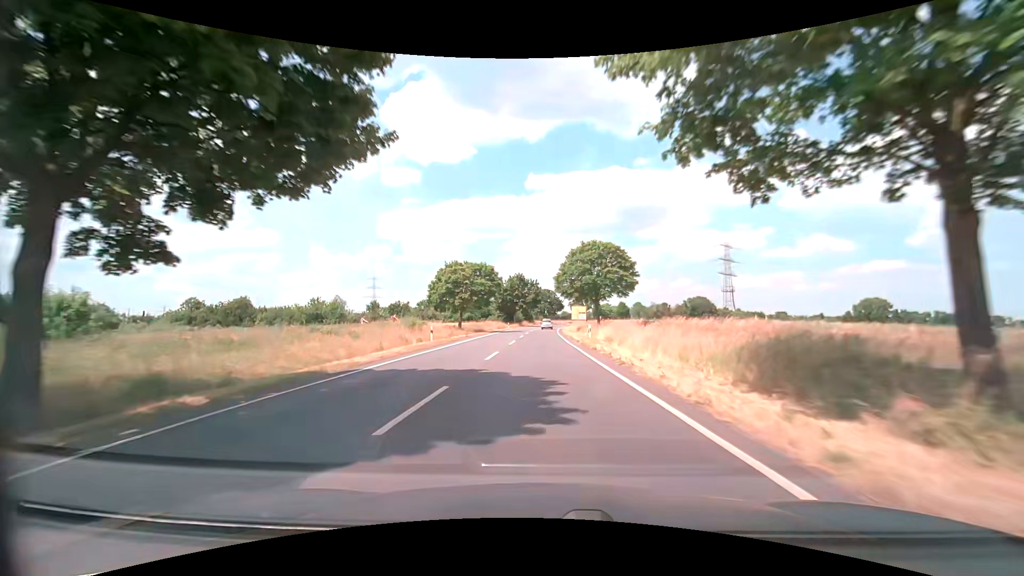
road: secondary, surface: asphalt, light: Day
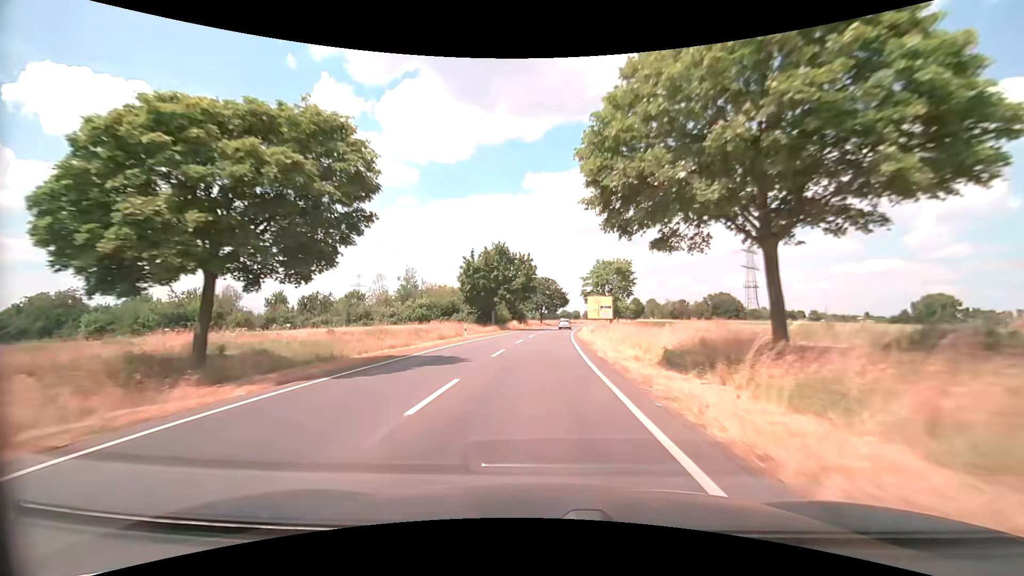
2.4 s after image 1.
(0.0, +43.2) m; 0°
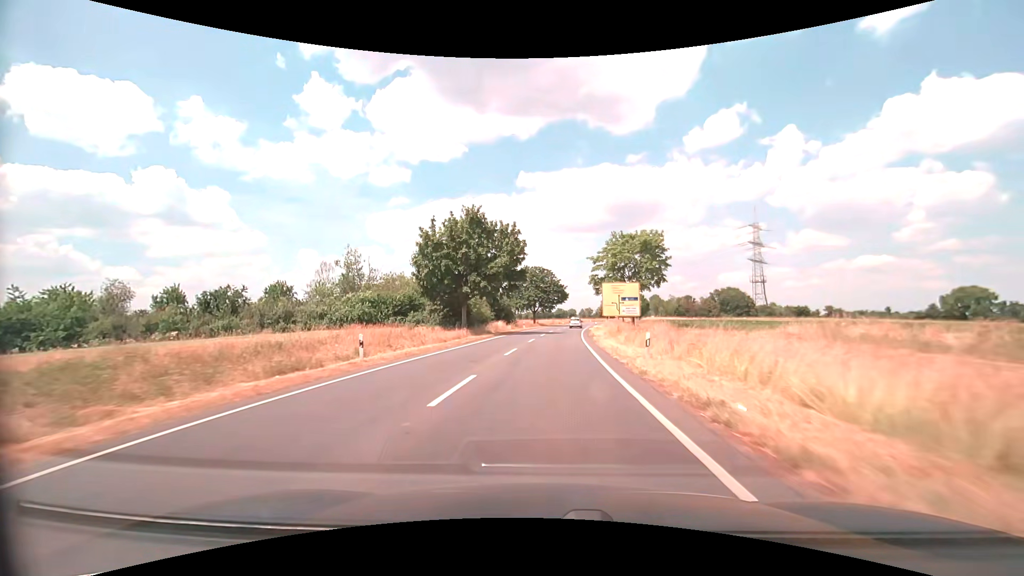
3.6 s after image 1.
(+0.1, +21.1) m; +1°
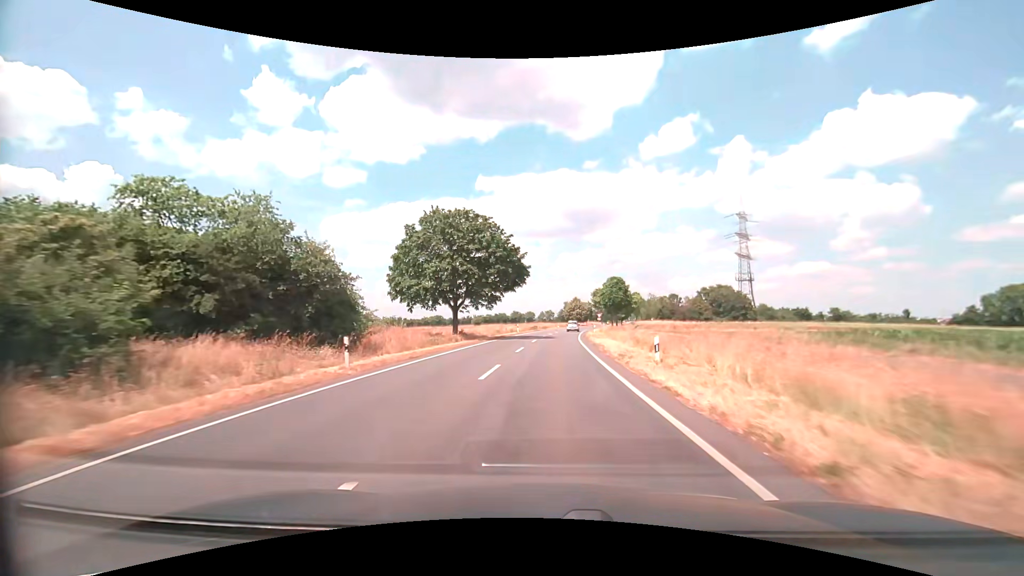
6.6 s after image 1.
(+2.0, +51.4) m; +4°
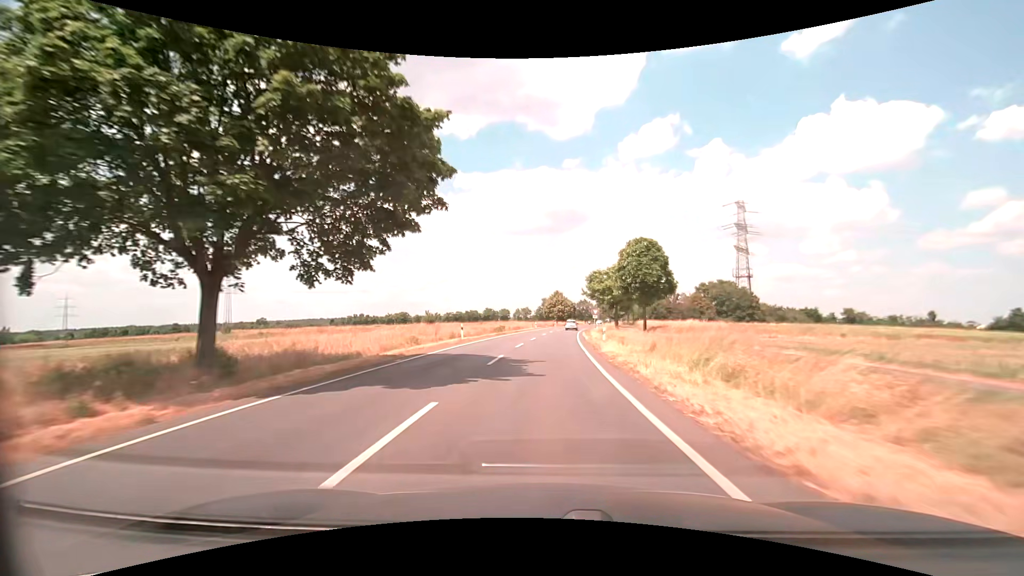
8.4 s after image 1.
(+0.9, +29.9) m; +3°
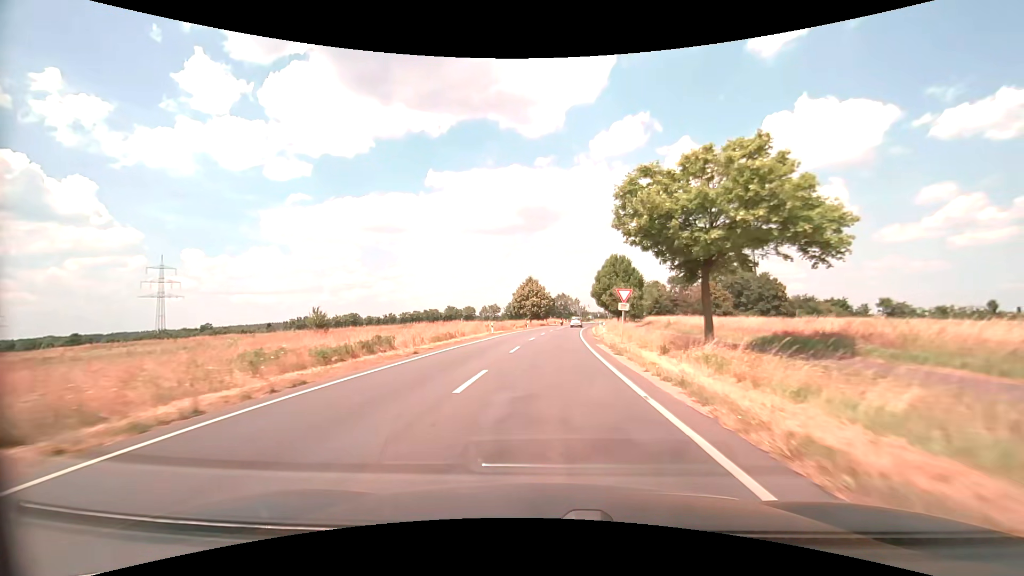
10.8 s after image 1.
(+0.9, +38.8) m; +3°
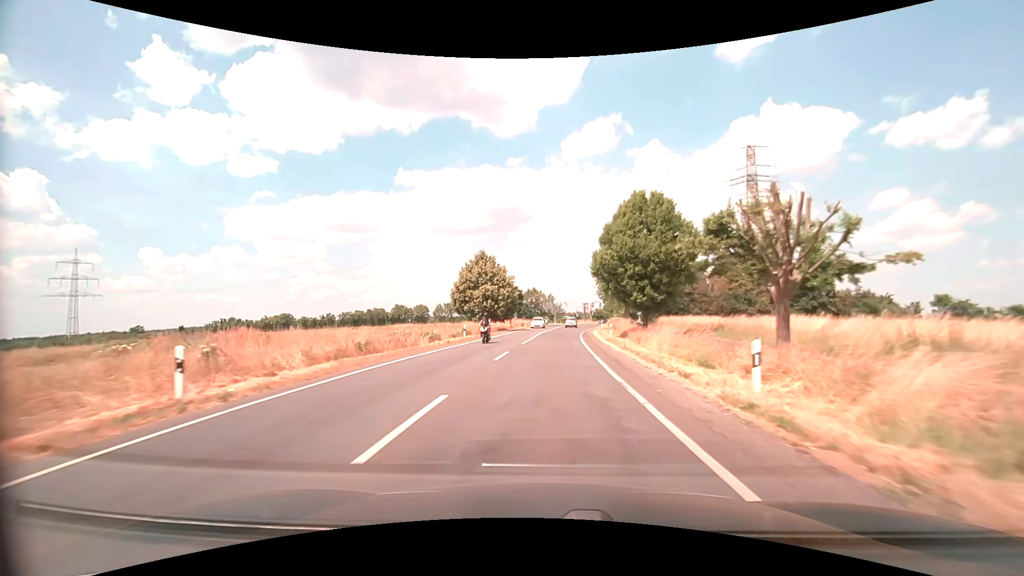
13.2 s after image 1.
(+1.2, +37.6) m; +3°
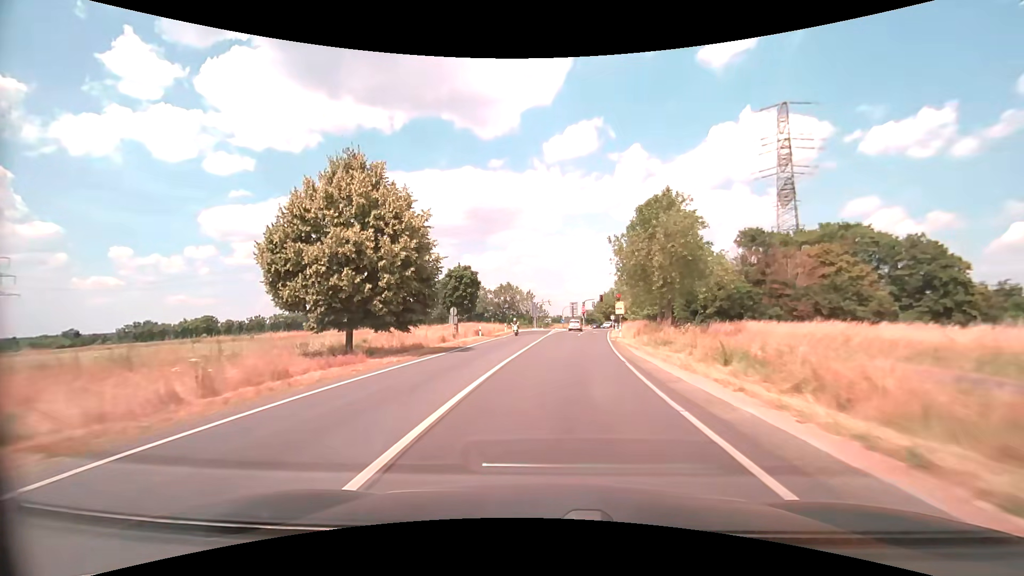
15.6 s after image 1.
(+0.8, +36.4) m; +2°
(0, +10) (0, +20) (+1, +30) (+1, +40) (+2, +50) (+3, +60) (+4, +70) (+6, +80) (+8, +89) (+10, +99) m
